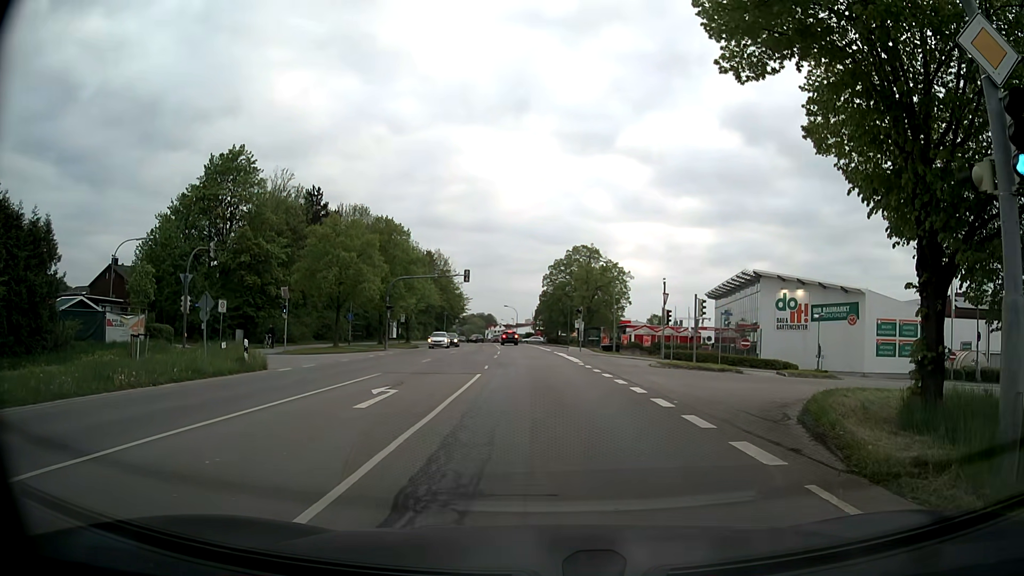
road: secondary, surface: asphalt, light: Day
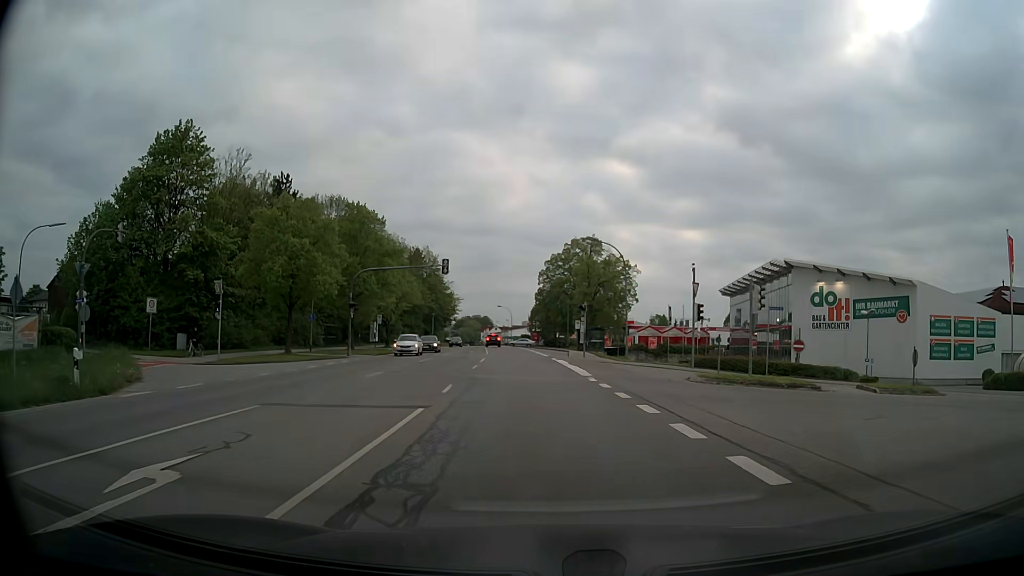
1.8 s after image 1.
(0.0, +10.4) m; +1°
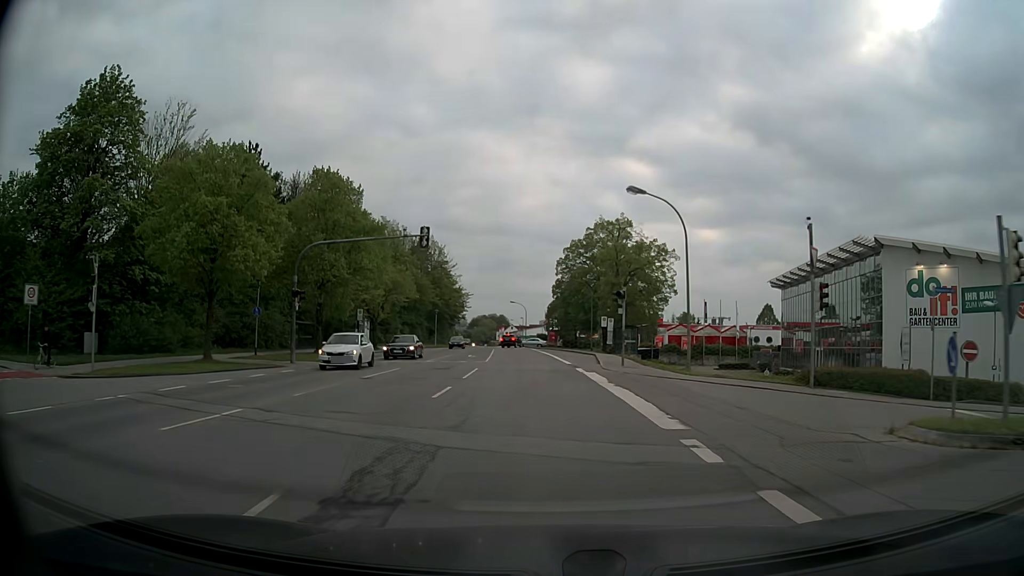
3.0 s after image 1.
(-0.3, +14.2) m; -2°
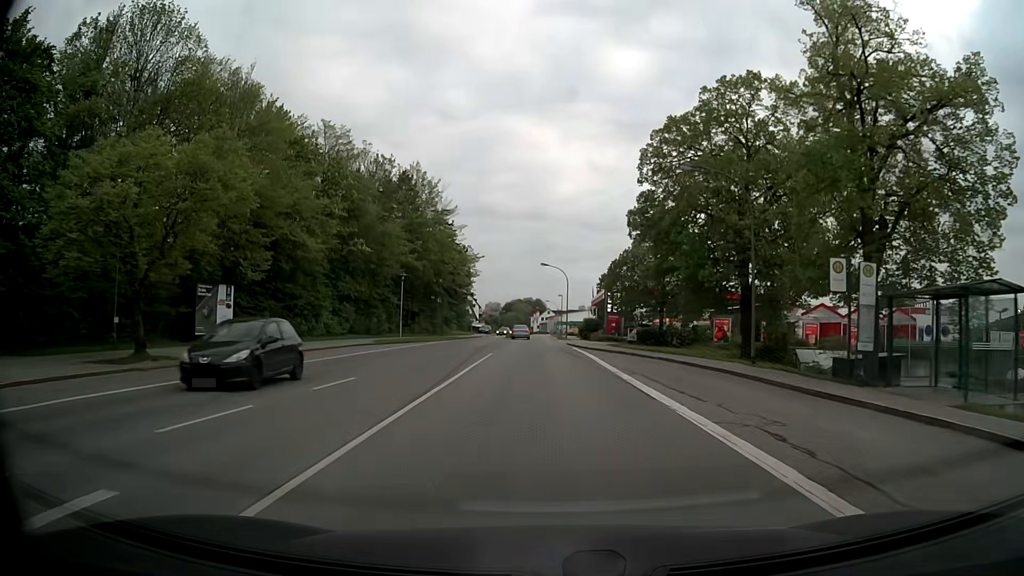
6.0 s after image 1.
(-1.6, +44.1) m; -3°
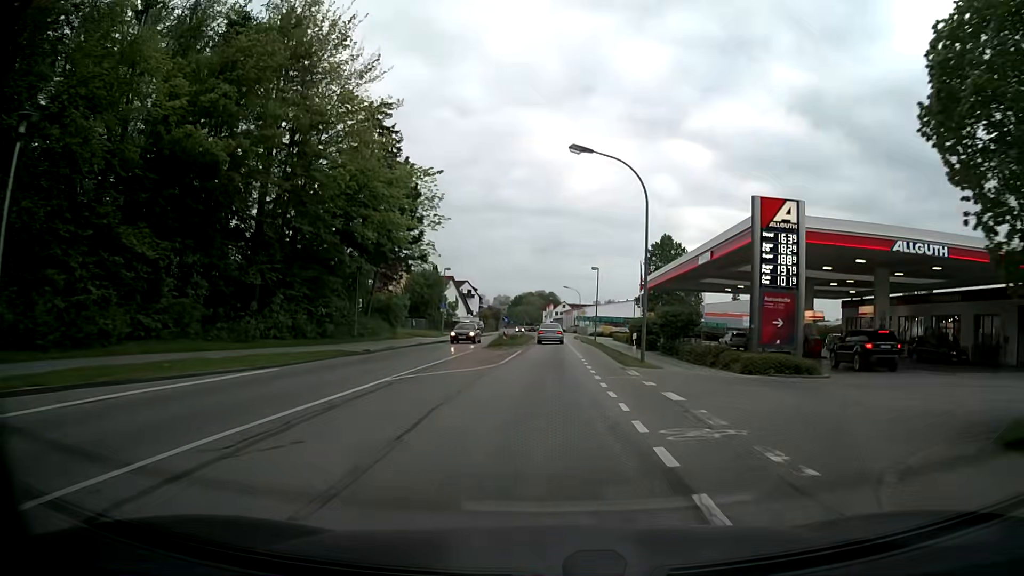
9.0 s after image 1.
(-0.8, +42.2) m; -1°
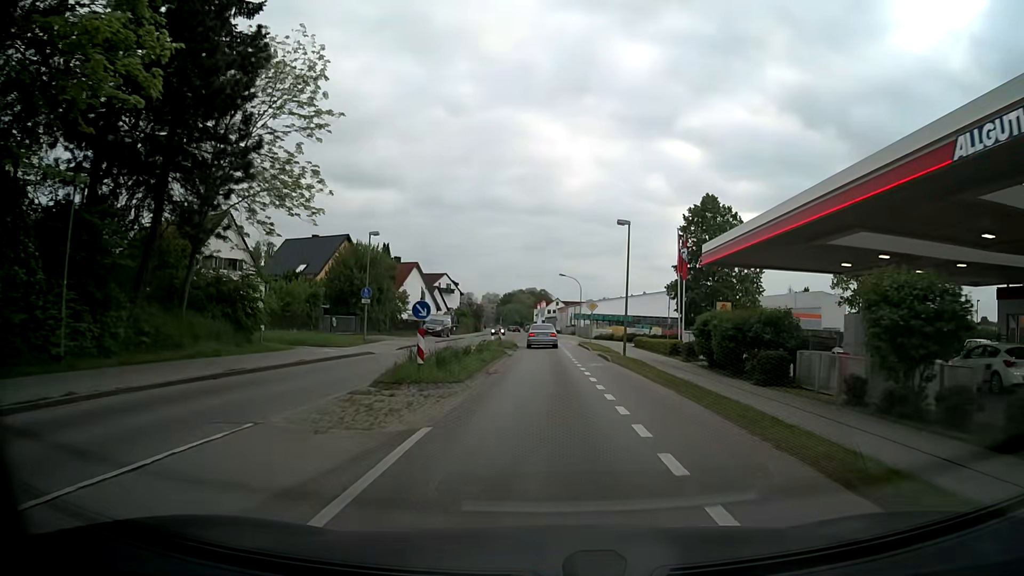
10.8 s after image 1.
(0.0, +24.5) m; +1°
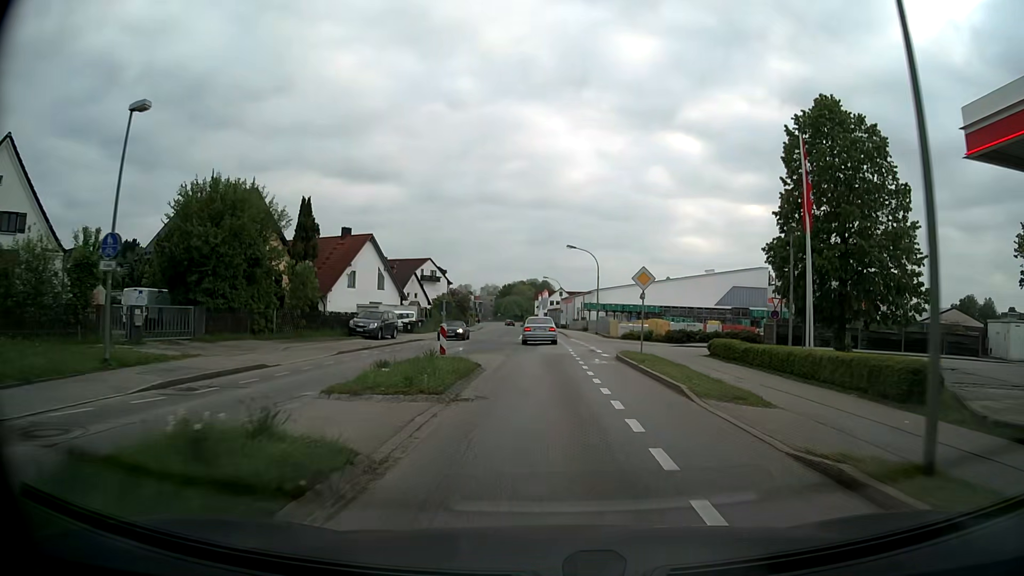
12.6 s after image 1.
(0.0, +23.9) m; 0°
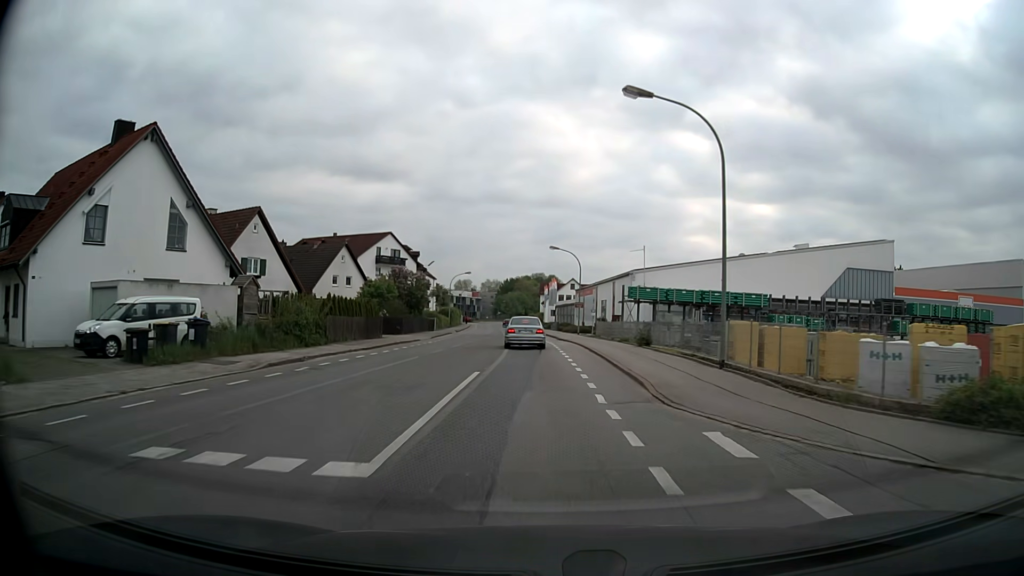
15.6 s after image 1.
(-0.5, +38.9) m; -1°
(0, +10) (0, +20) (0, +30) (-1, +40) (-2, +50) (-2, +60) (-3, +70) (-4, +80) (-5, +90) (-5, +100) m
